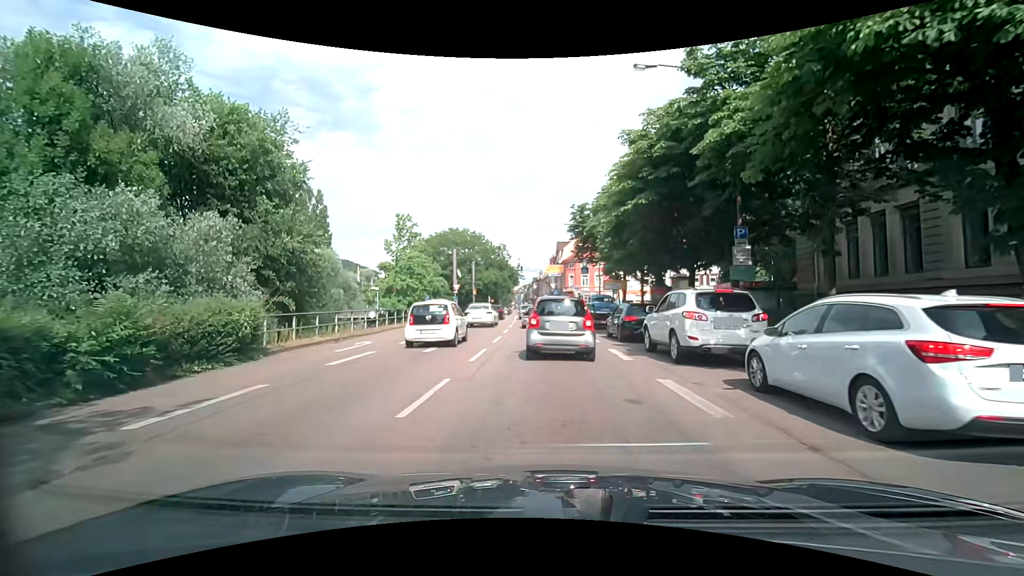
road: primary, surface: asphalt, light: Day
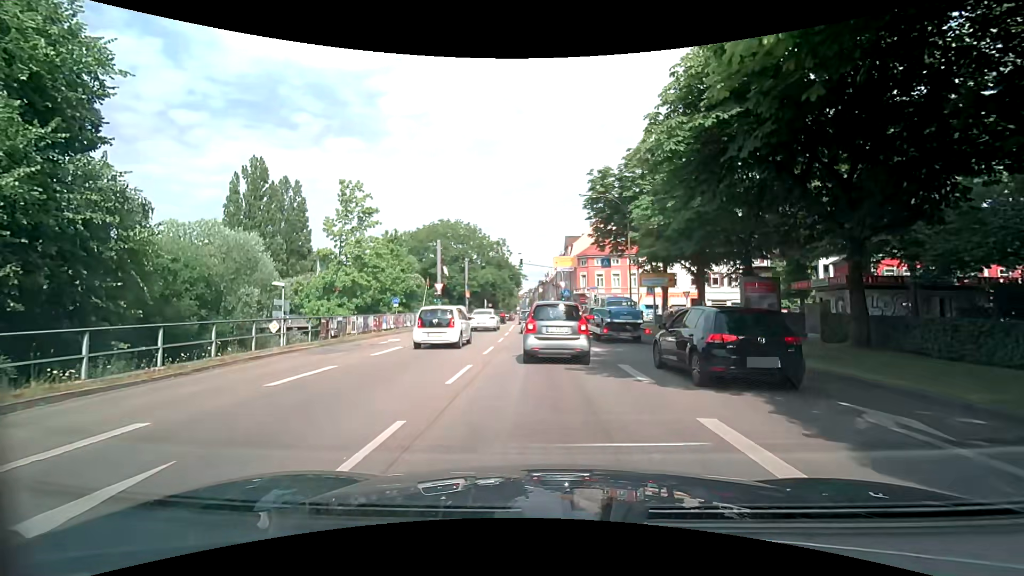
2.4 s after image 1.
(-0.2, +14.7) m; -2°
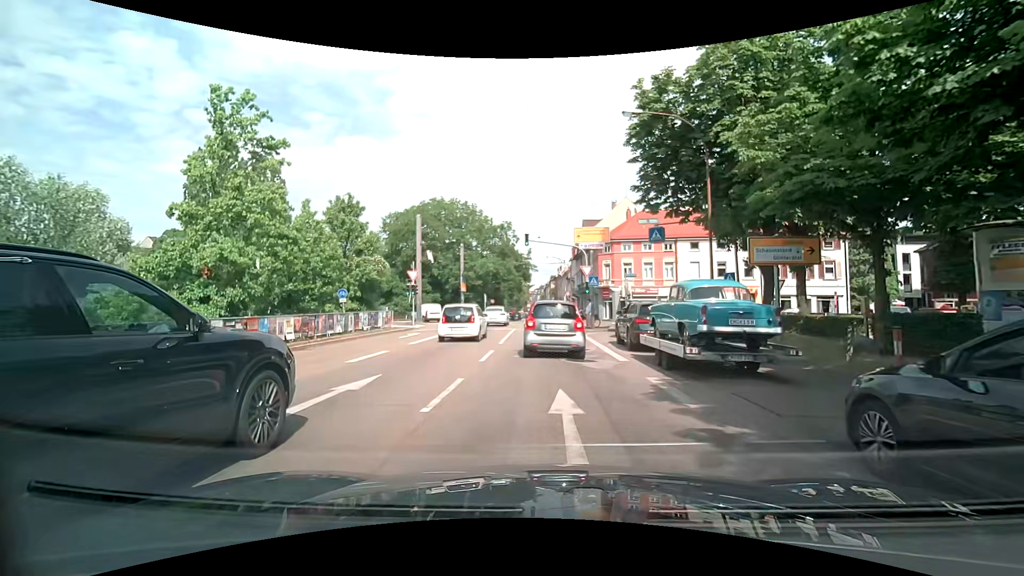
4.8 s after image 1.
(0.0, +14.7) m; -1°
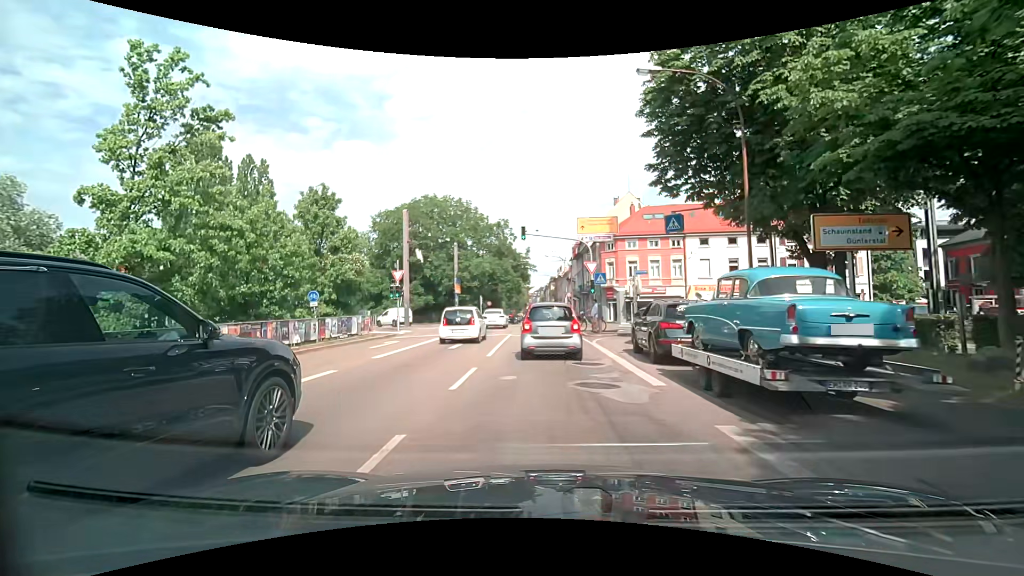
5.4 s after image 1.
(0.0, +3.9) m; 0°
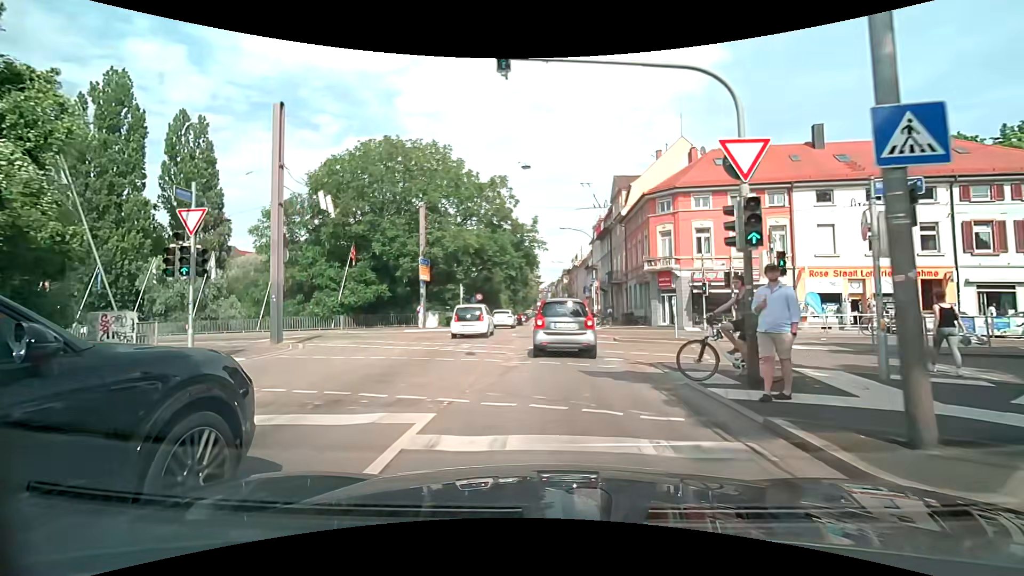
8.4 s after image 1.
(-0.2, +21.1) m; -1°
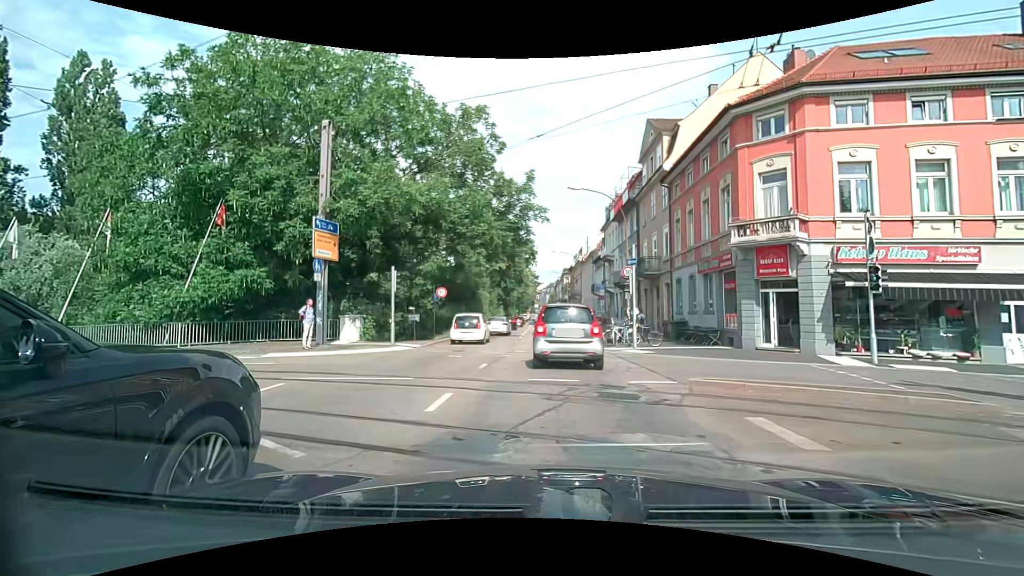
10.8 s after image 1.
(+0.1, +16.9) m; 0°
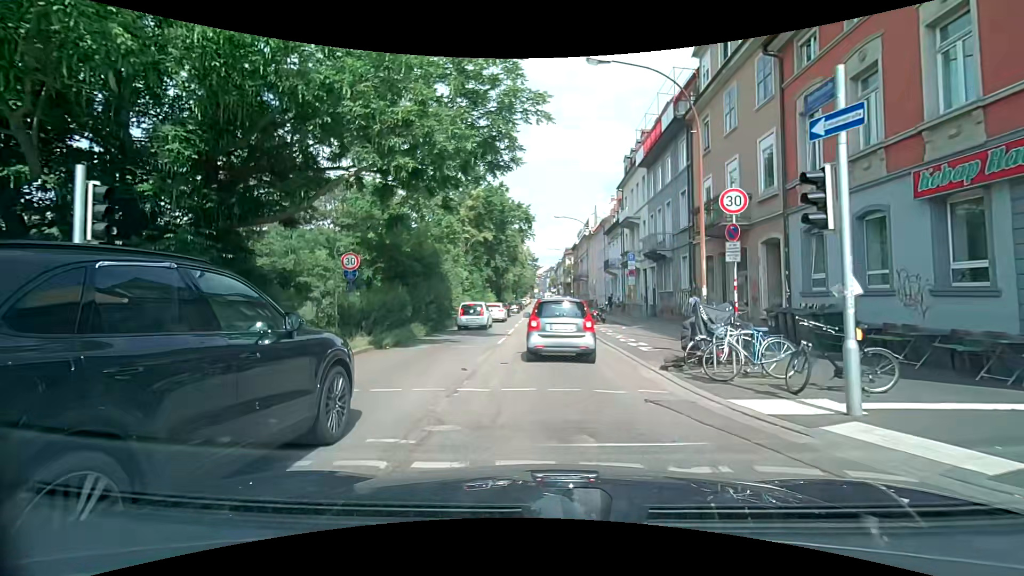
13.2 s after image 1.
(0.0, +14.3) m; +1°
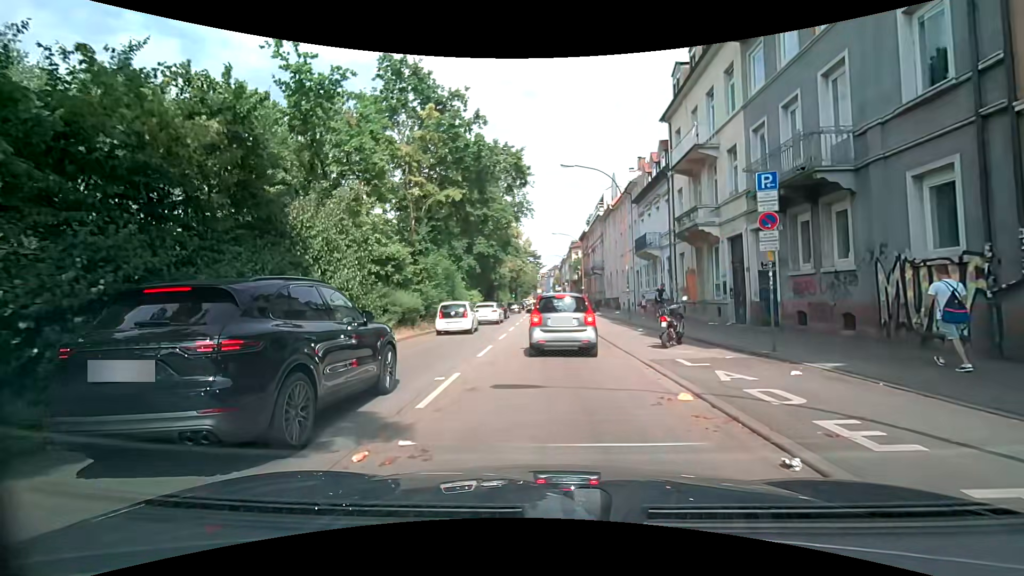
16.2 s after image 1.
(-0.1, +17.2) m; -1°
(0, +10) (0, +20) (0, +30) (0, +40) (-1, +50) (-1, +60) (-1, +70) (-1, +80) (-1, +90) (-1, +100) m
